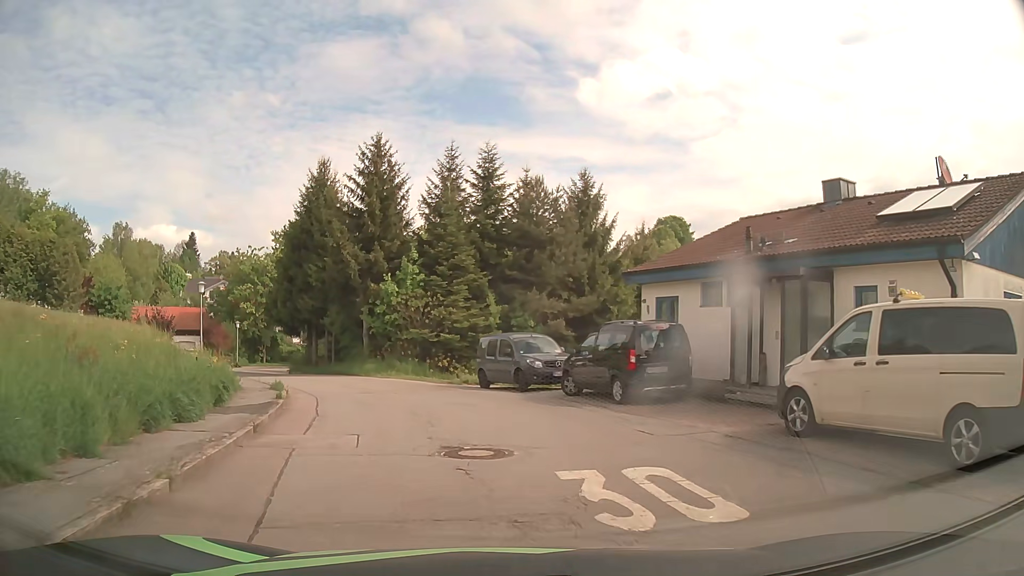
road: residential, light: Day
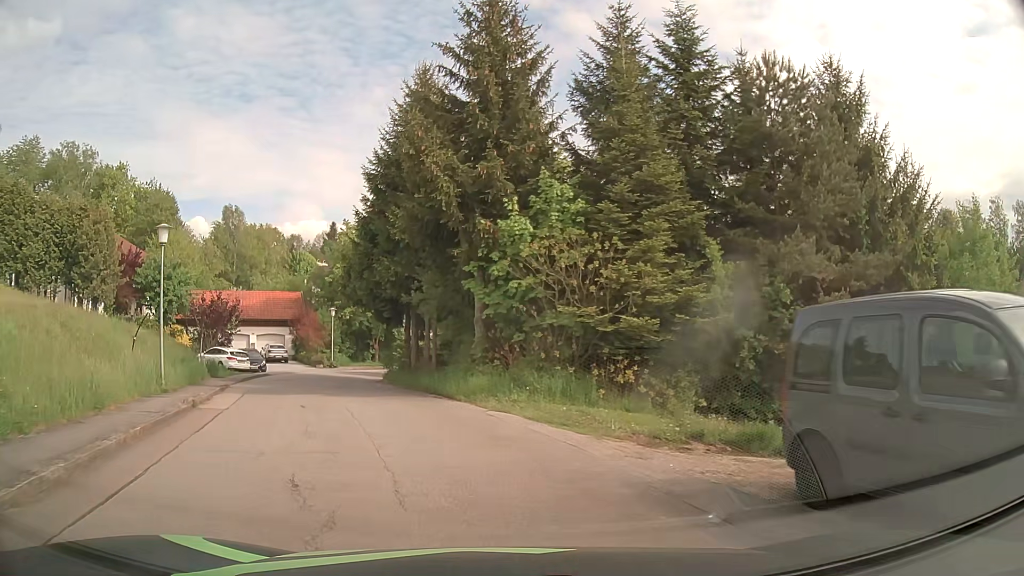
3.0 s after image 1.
(-1.7, +16.8) m; -13°
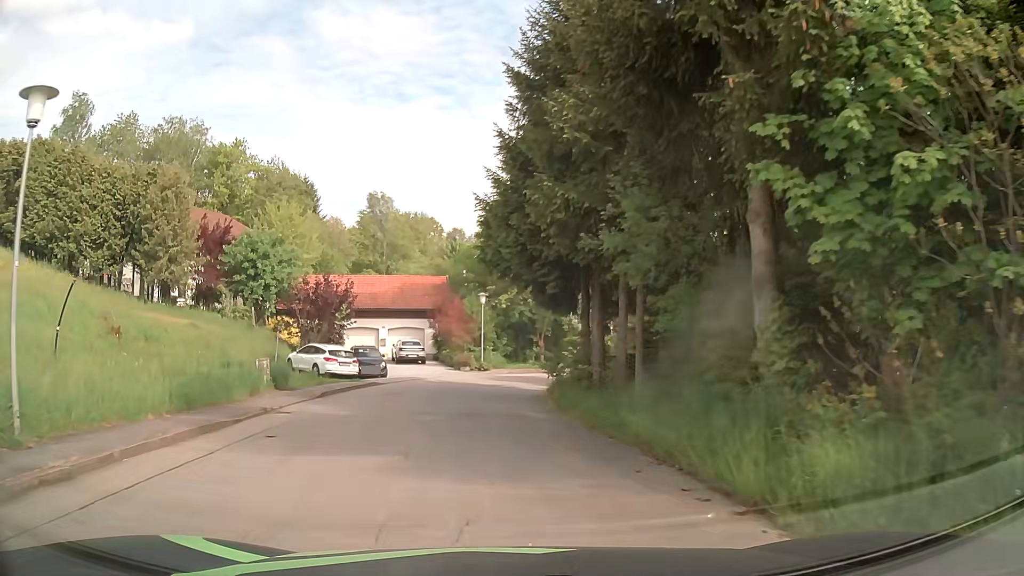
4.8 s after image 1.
(-1.6, +11.9) m; -15°
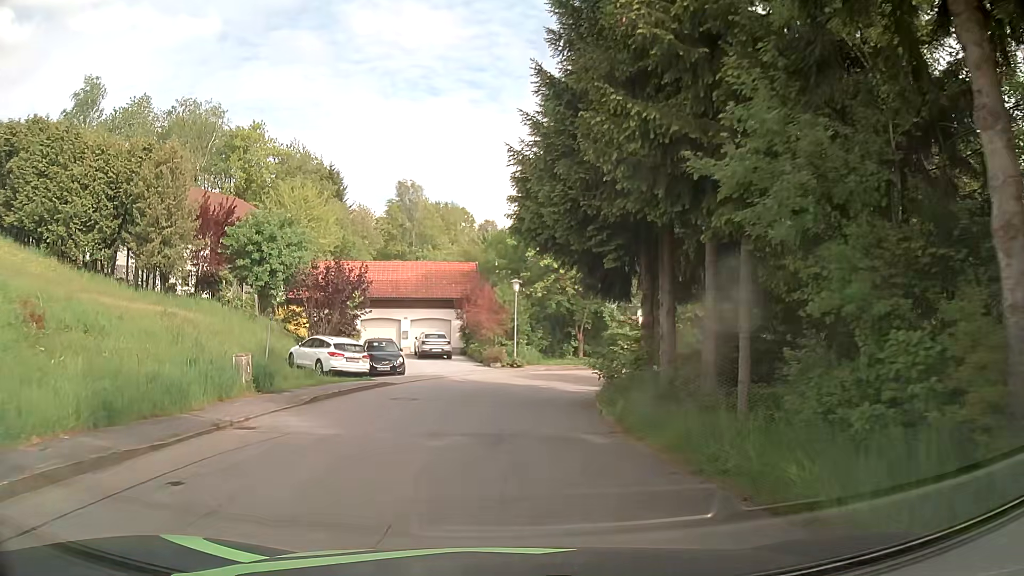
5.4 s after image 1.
(-0.1, +4.4) m; -3°
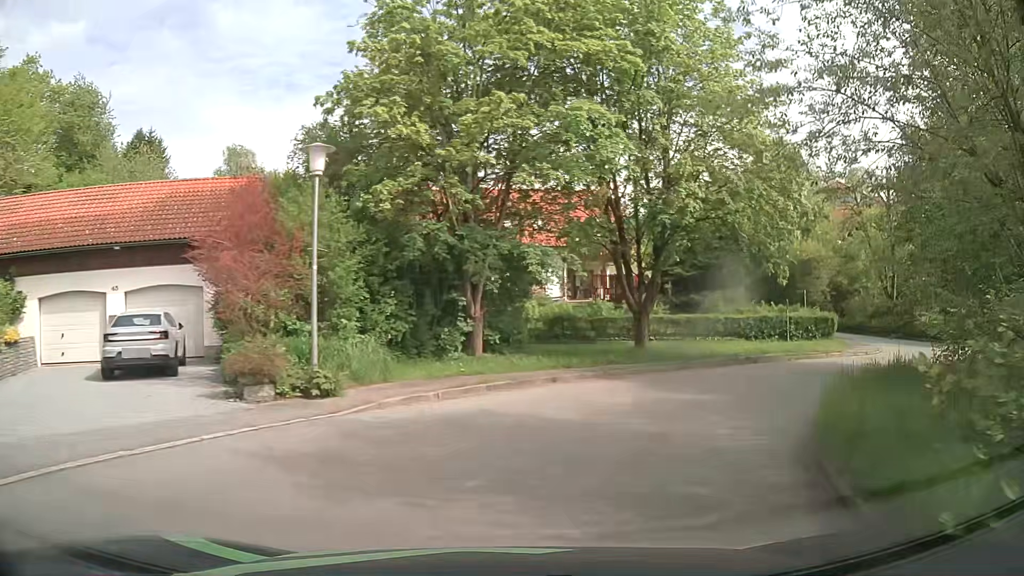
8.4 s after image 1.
(+0.9, +22.4) m; +12°
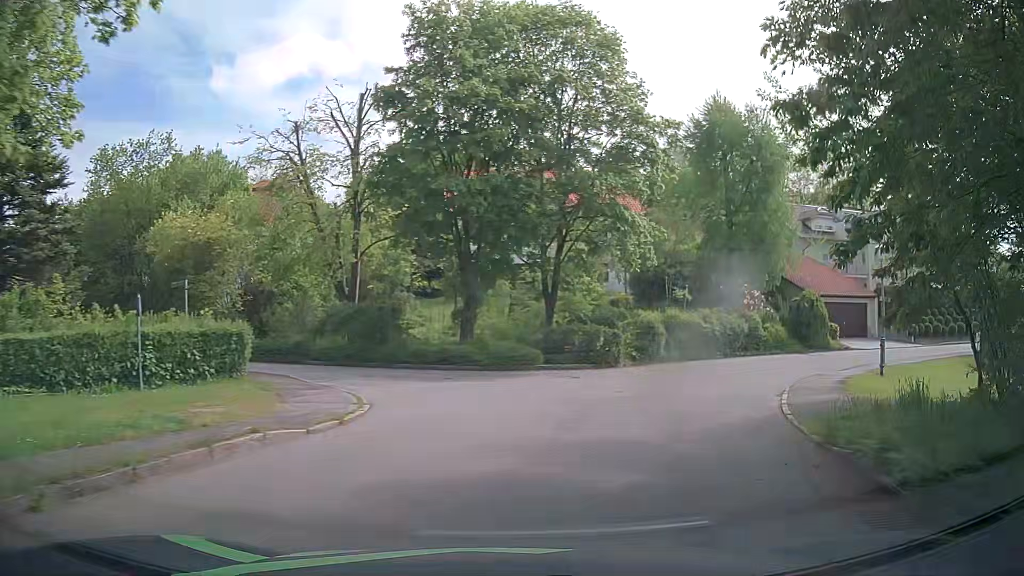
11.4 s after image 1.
(+7.6, +17.4) m; +49°
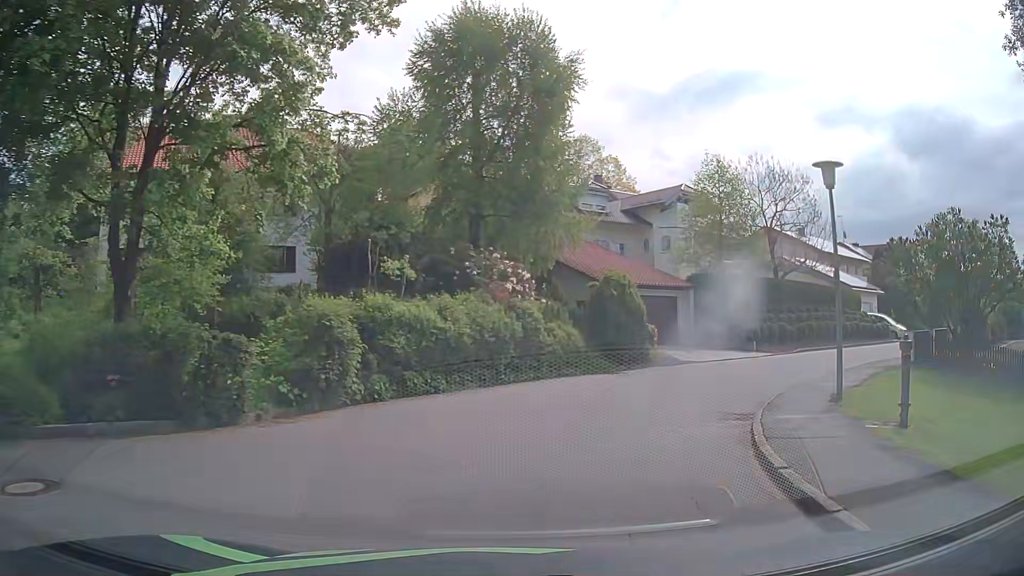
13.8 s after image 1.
(+3.0, +14.1) m; +23°
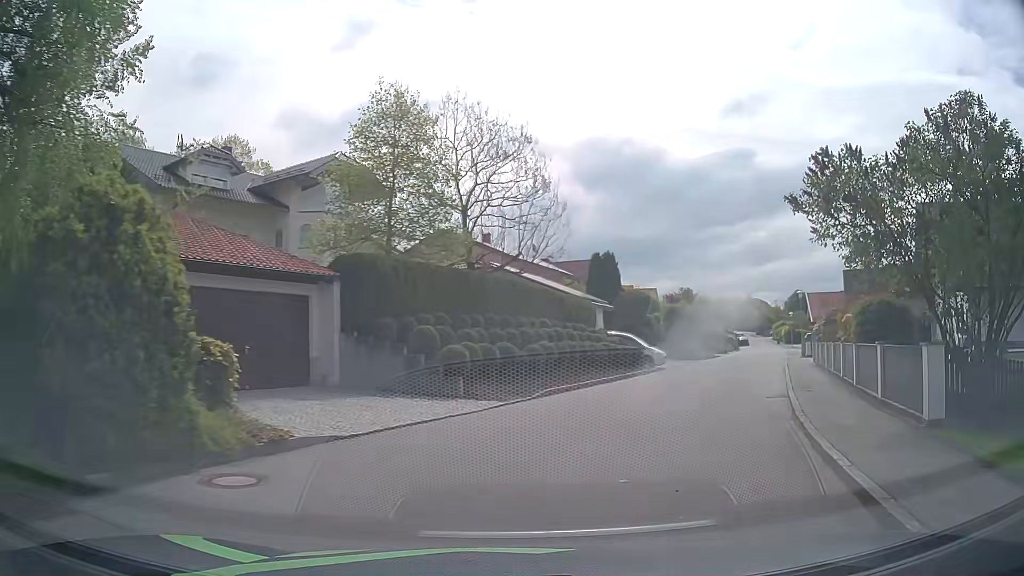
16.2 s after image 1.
(+3.6, +14.7) m; +28°
